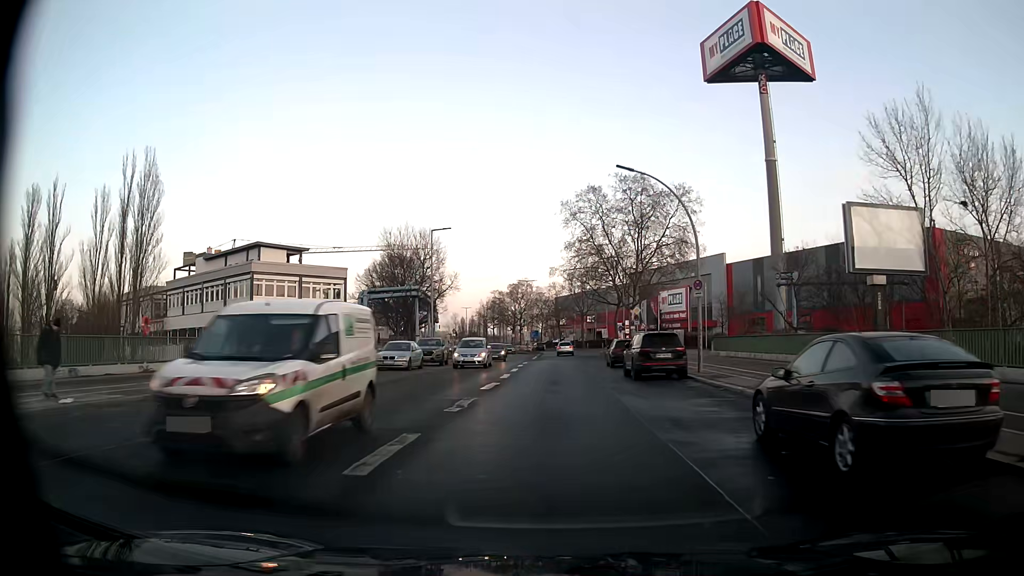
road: secondary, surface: asphalt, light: Day
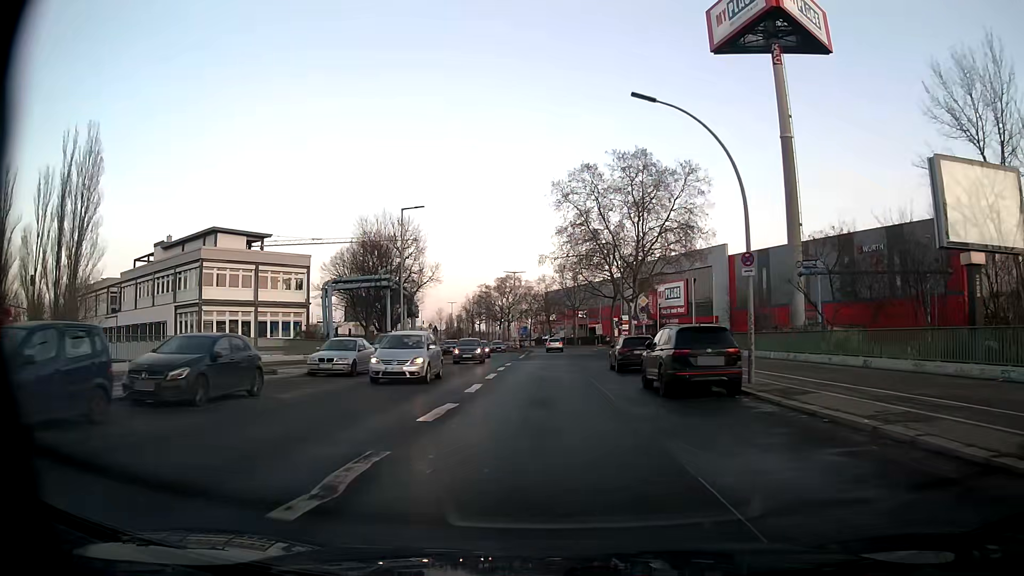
(0.0, +7.7) m; +1°
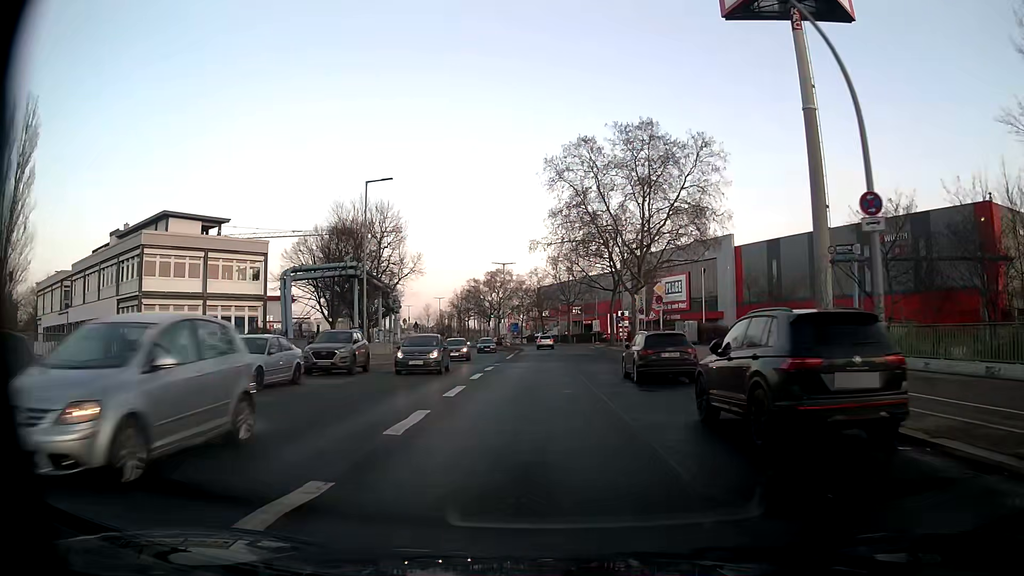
(+0.1, +7.7) m; +1°
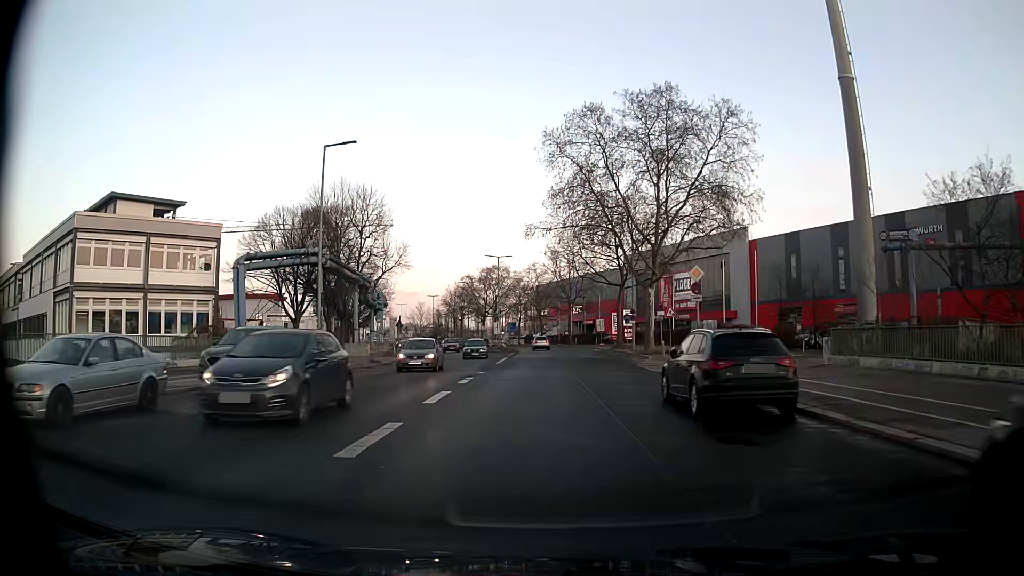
(0.0, +7.8) m; 0°
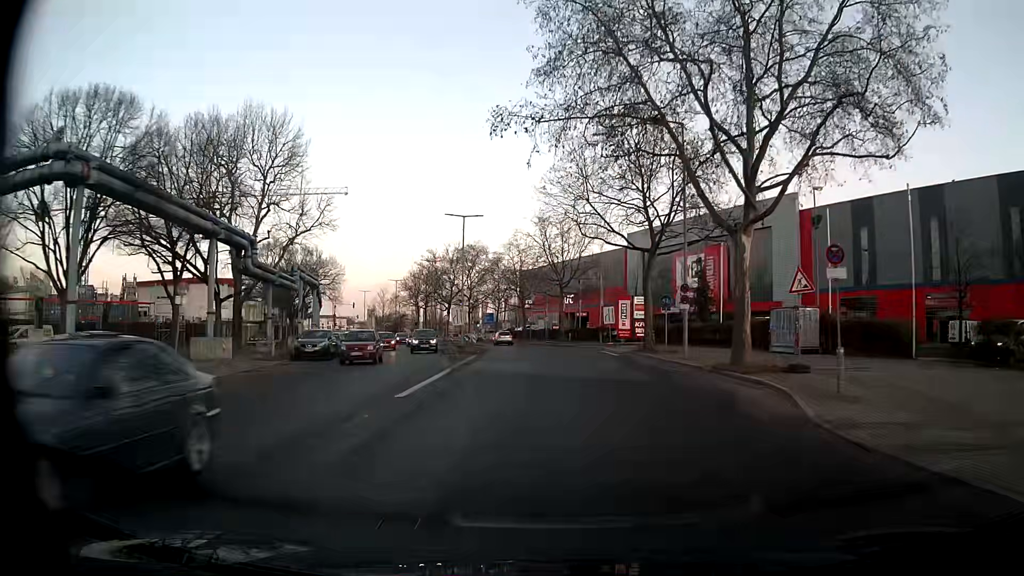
(+0.1, +23.2) m; +2°
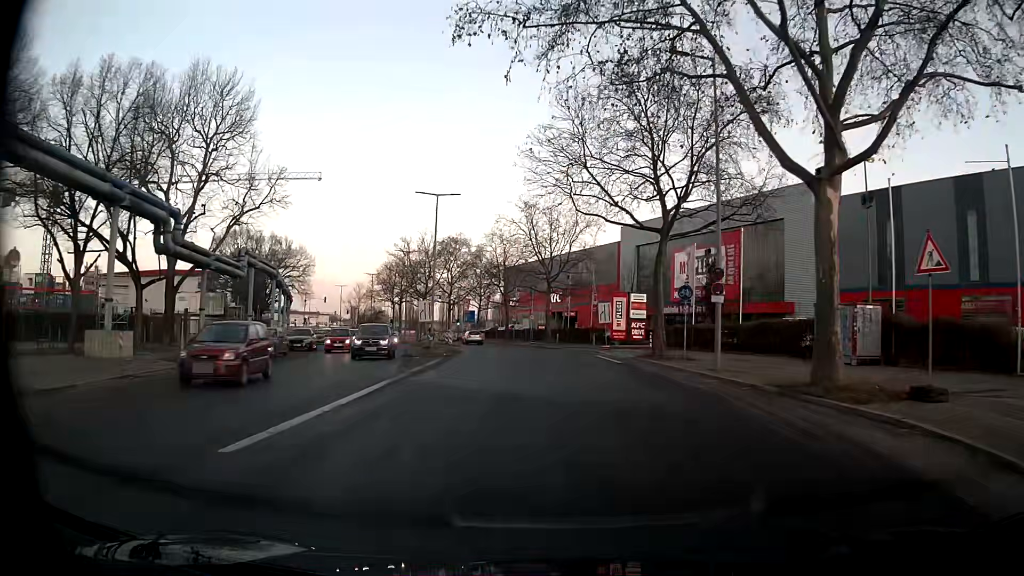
(0.0, +7.7) m; +1°
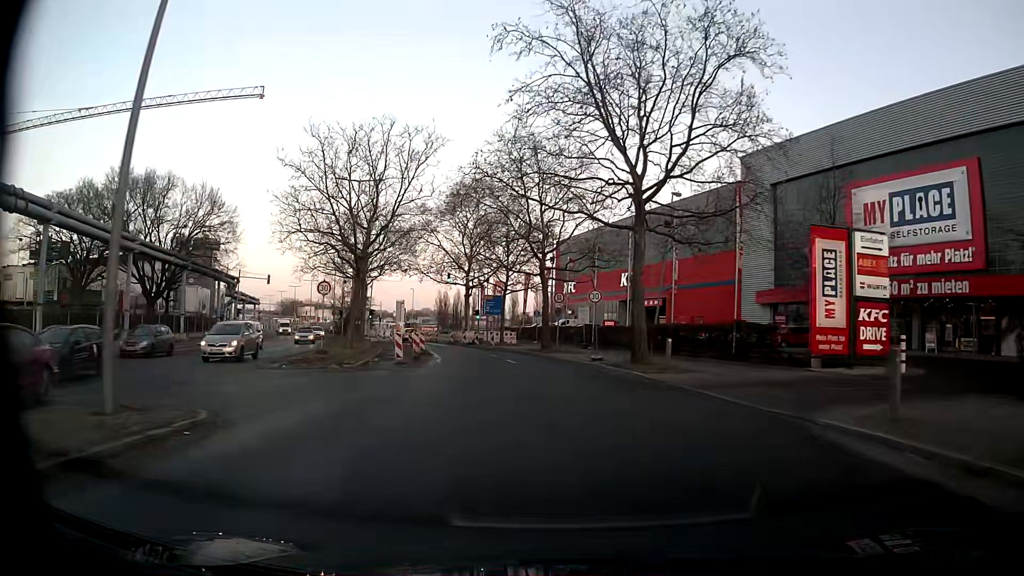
(-0.7, +37.9) m; -5°
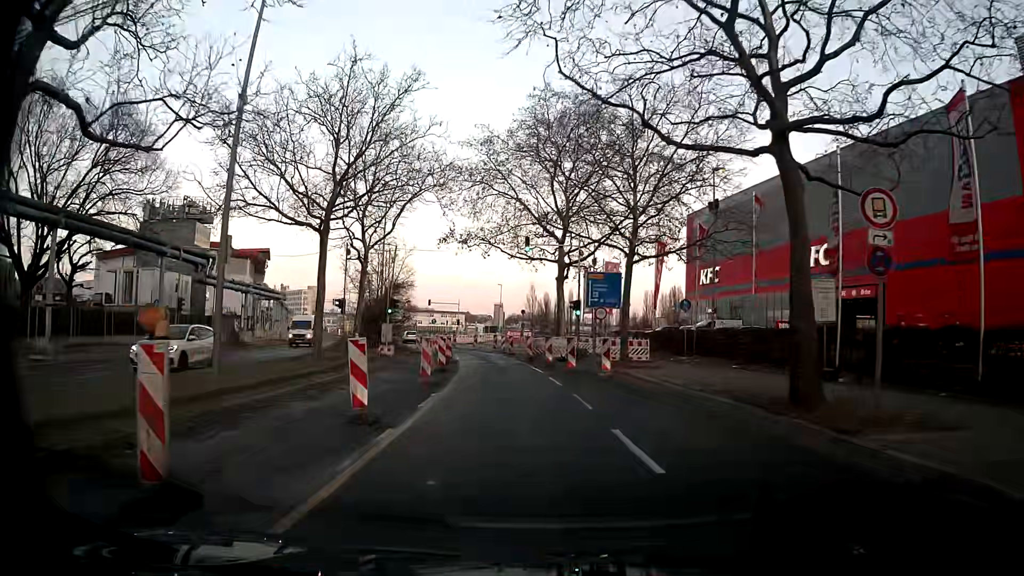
(-2.3, +26.8) m; -11°
(0, +10) (0, +20) (-1, +30) (-3, +40) (-5, +50) (-8, +59) (-11, +69) (-13, +78) (-16, +88) (-18, +98) m
